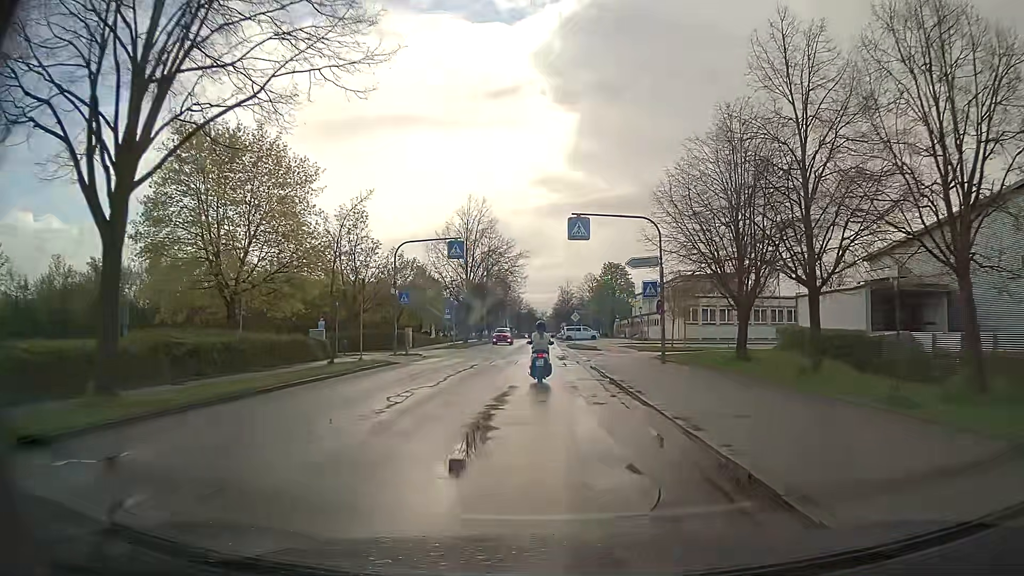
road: residential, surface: asphalt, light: Day
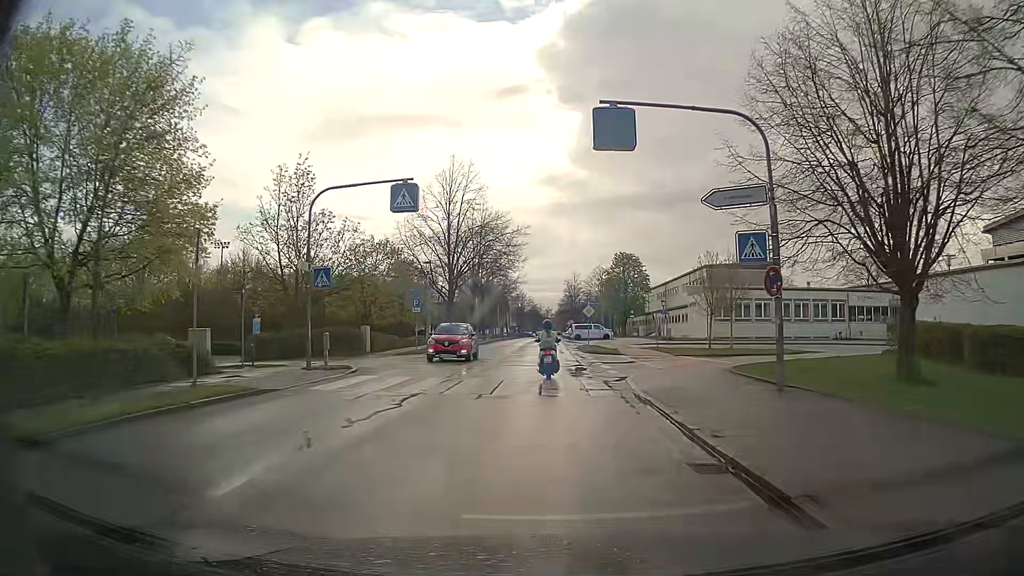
(-0.1, +12.7) m; 0°
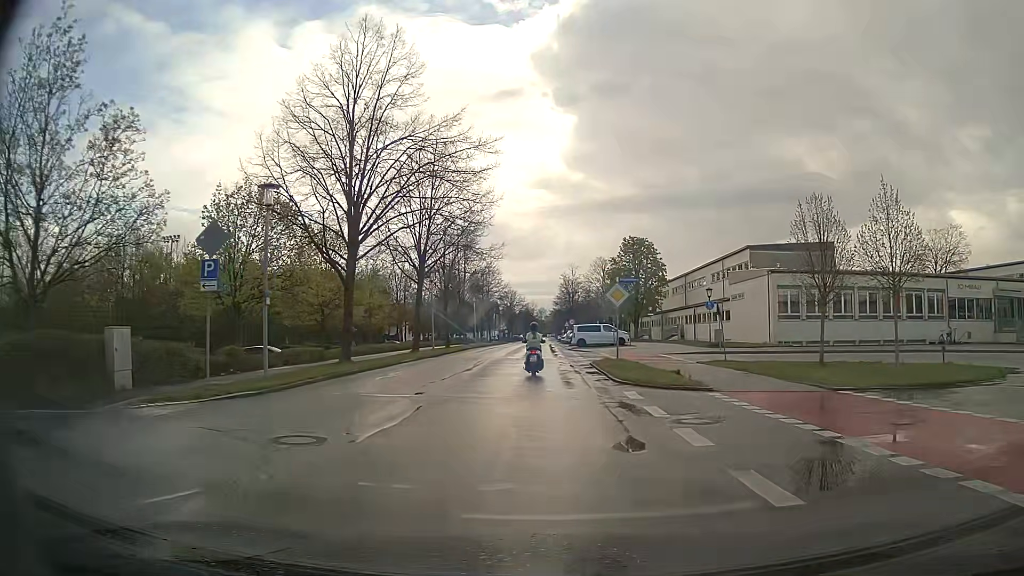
(0.0, +21.6) m; 0°
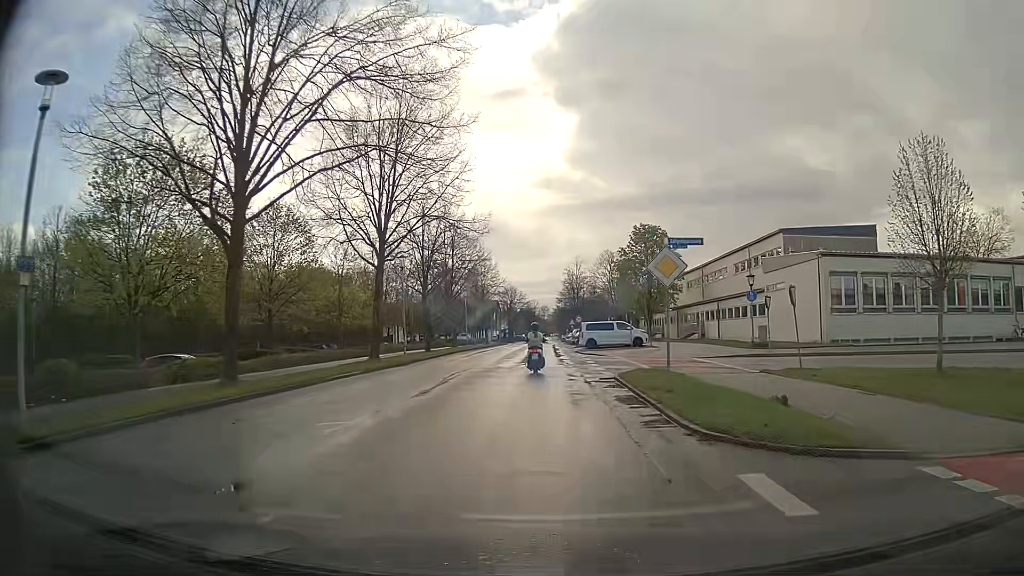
(0.0, +9.2) m; 0°
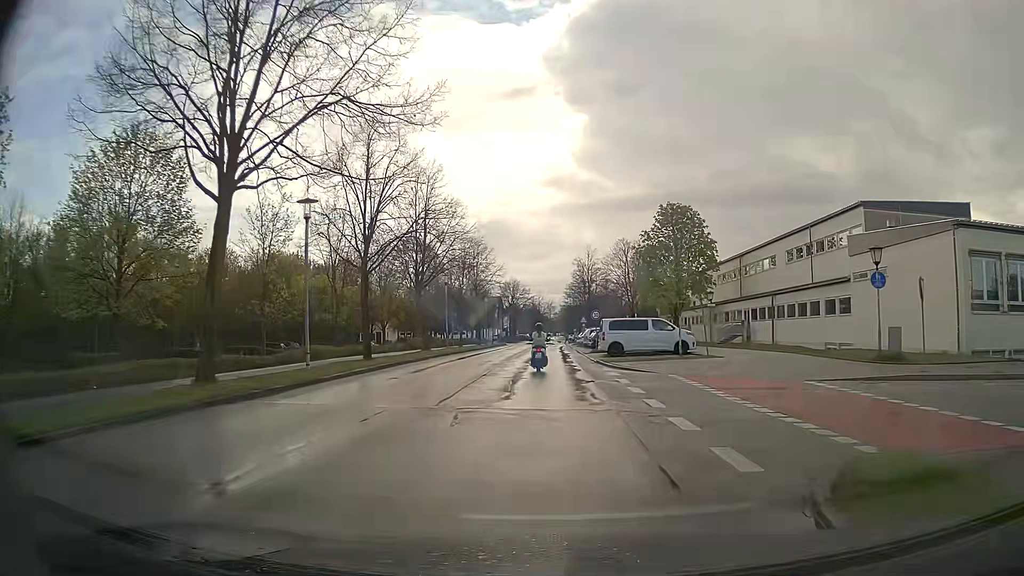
(-0.1, +14.2) m; -1°
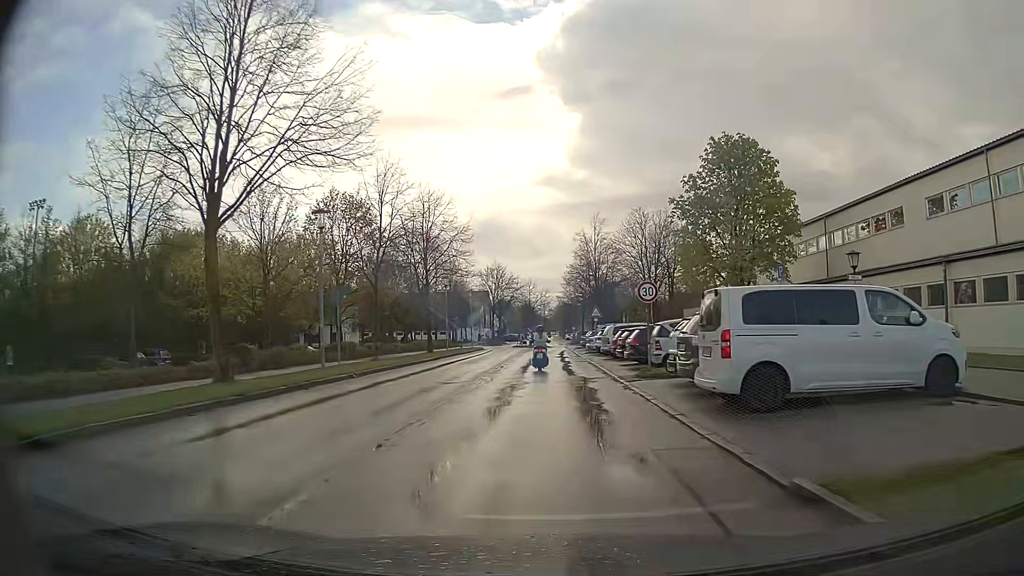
(-0.1, +23.8) m; +1°
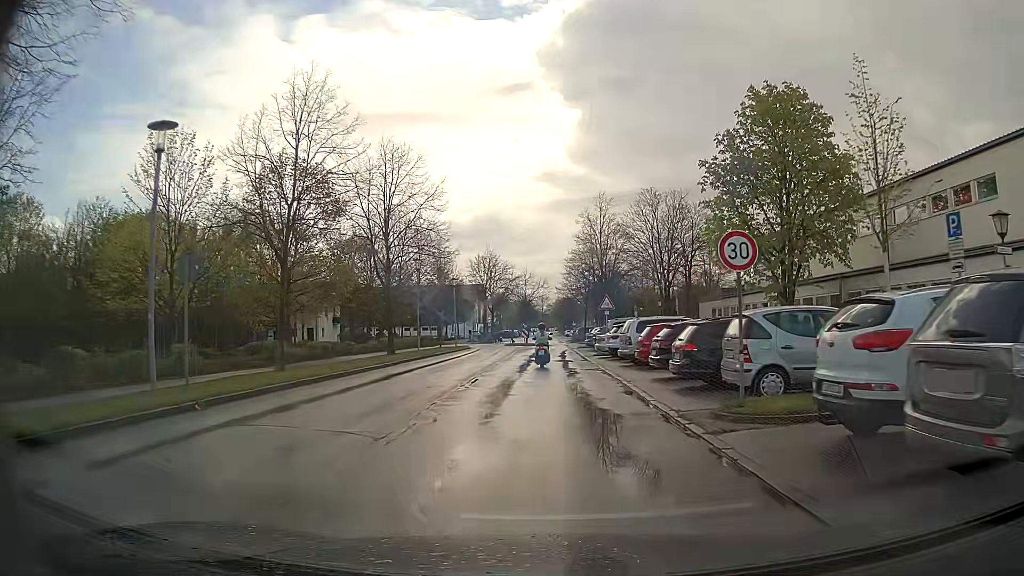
(0.0, +9.4) m; 0°
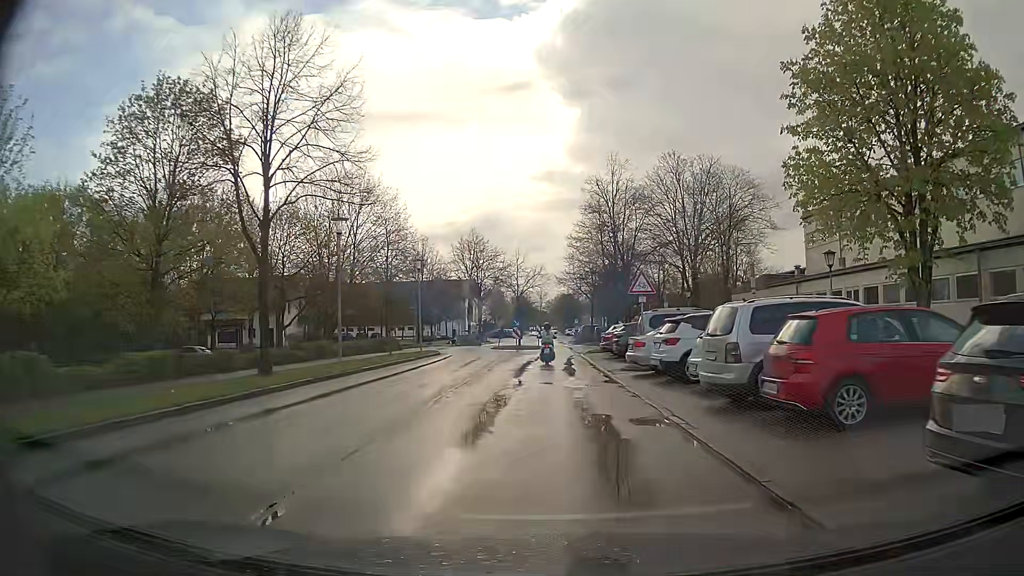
(+0.1, +13.5) m; 0°
(0, +10) (0, +20) (0, +30) (0, +40) (+1, +50) (+1, +60) (0, +70) (0, +80) (0, +90) (0, +100) m
